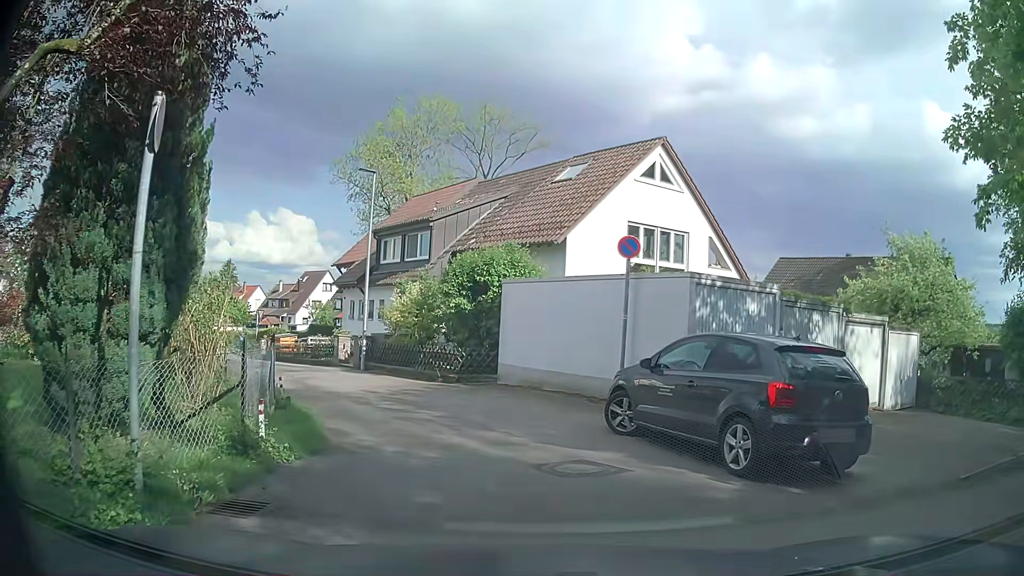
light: Day
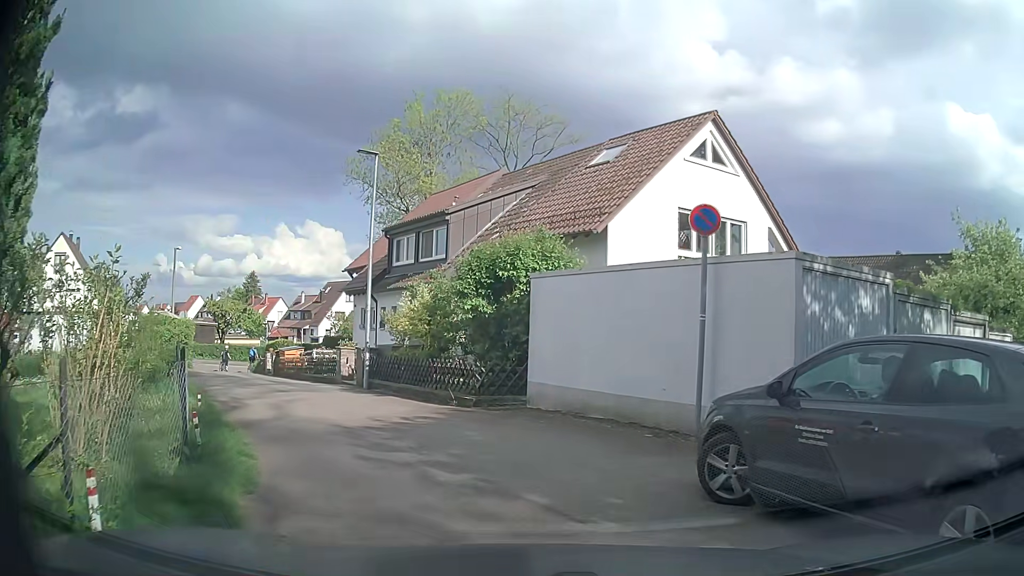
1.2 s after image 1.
(+0.1, +3.5) m; -2°
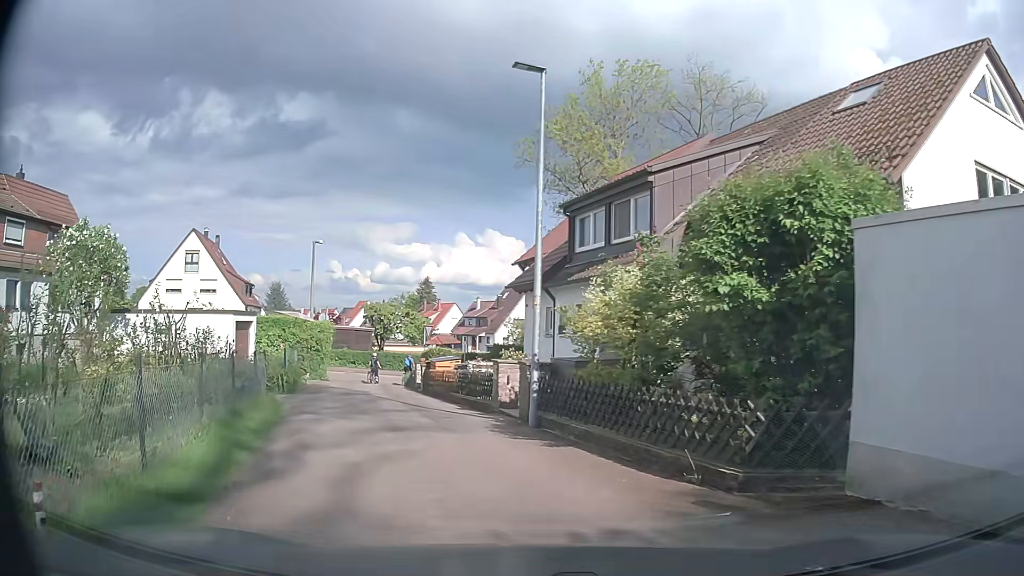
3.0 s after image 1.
(-0.7, +6.3) m; -13°
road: service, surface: asphalt
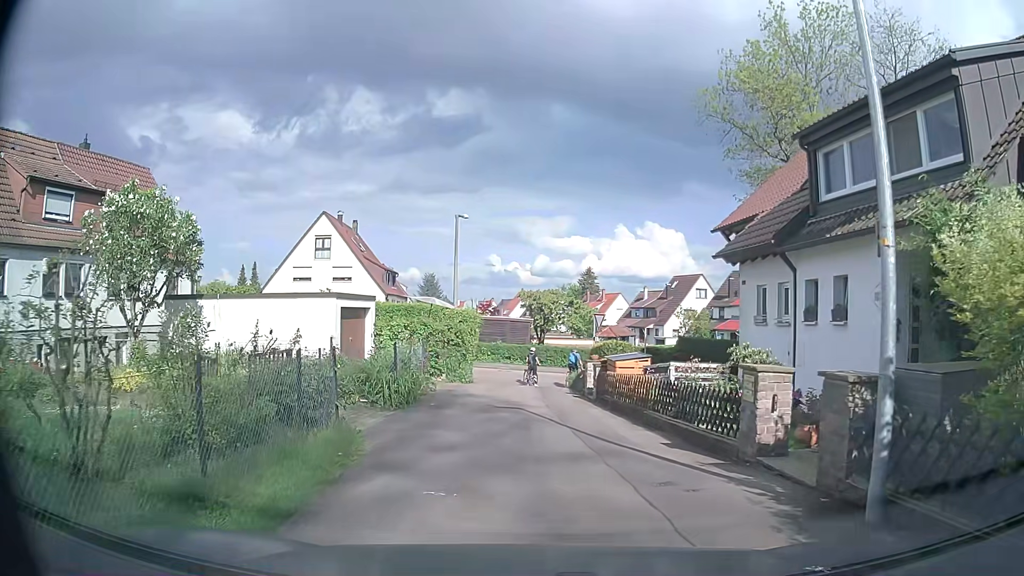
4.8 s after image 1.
(-1.1, +6.3) m; -16°
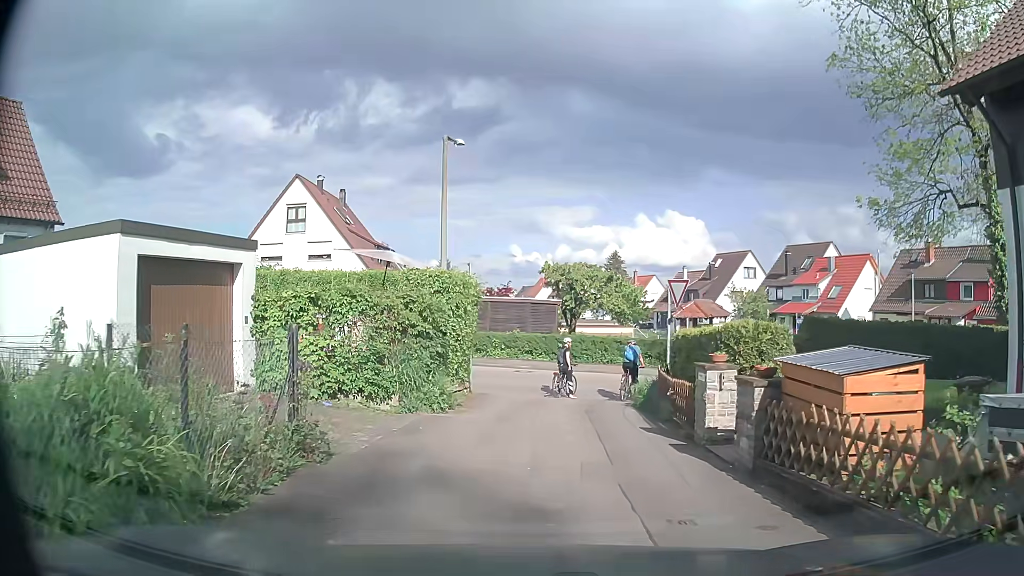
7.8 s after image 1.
(-0.2, +11.5) m; 0°
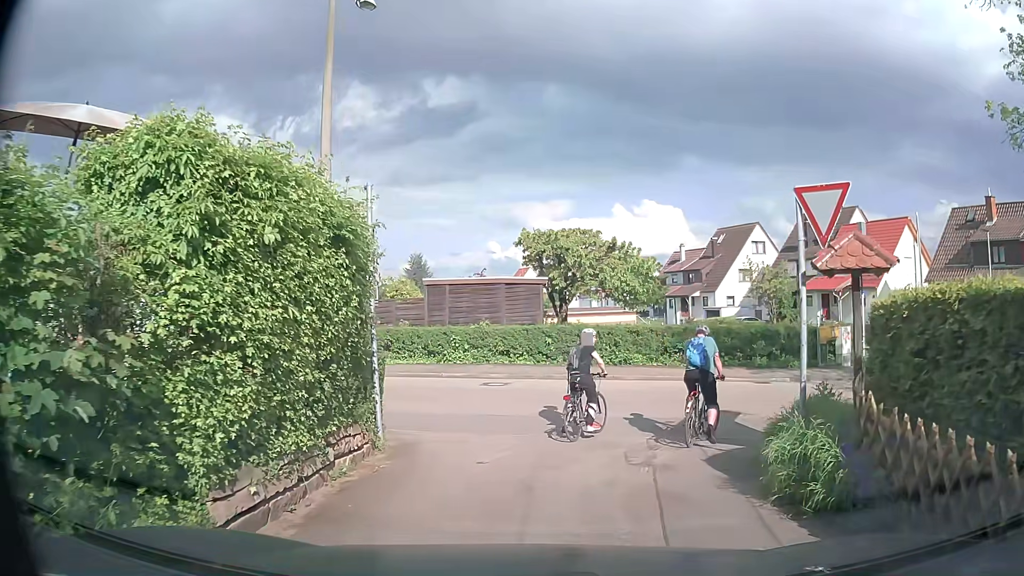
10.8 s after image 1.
(-0.1, +9.7) m; +1°
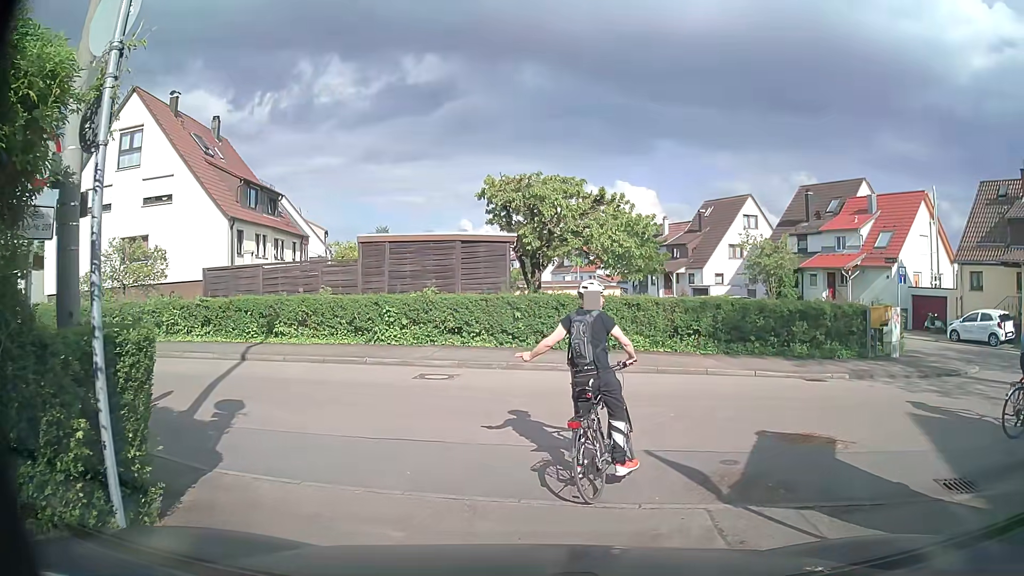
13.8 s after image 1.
(0.0, +5.6) m; +4°
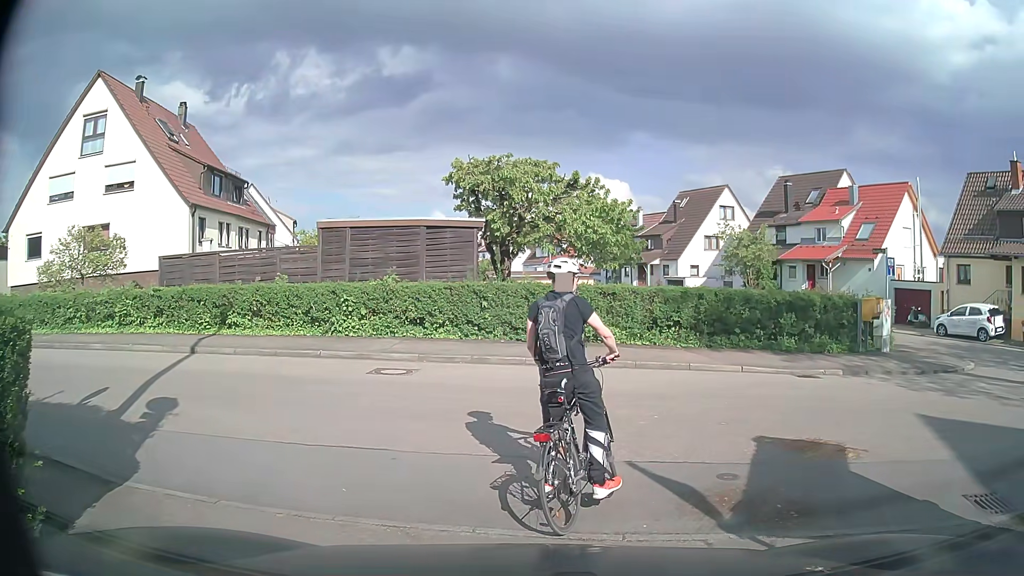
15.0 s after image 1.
(0.0, +1.1) m; 0°
